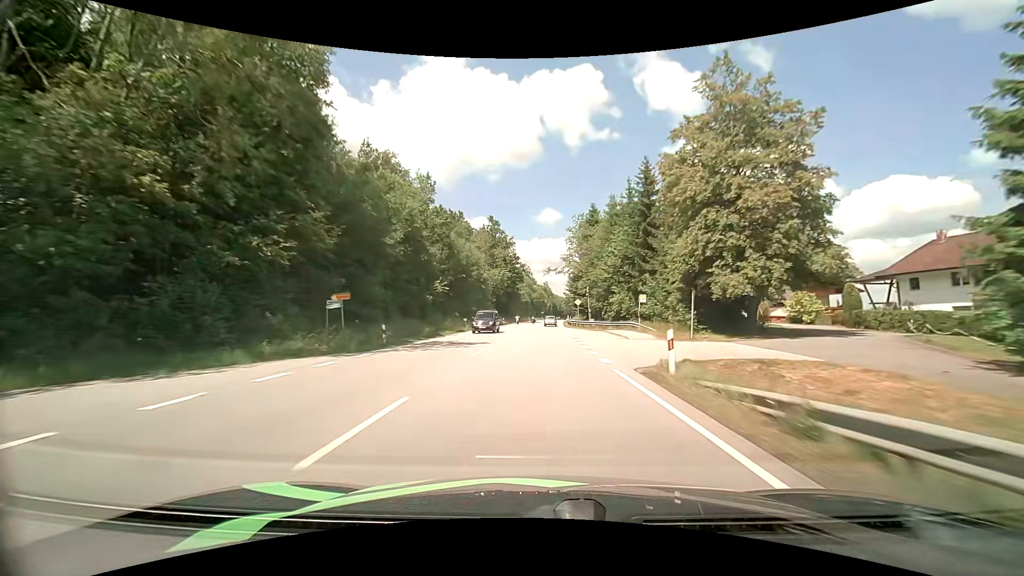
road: primary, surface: asphalt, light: Day
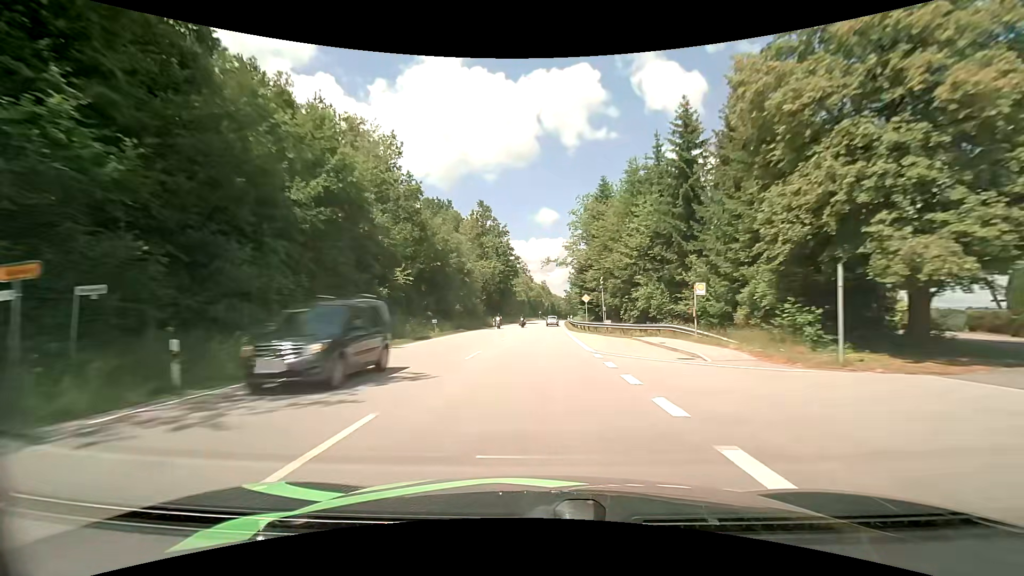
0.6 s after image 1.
(0.0, +13.5) m; 0°
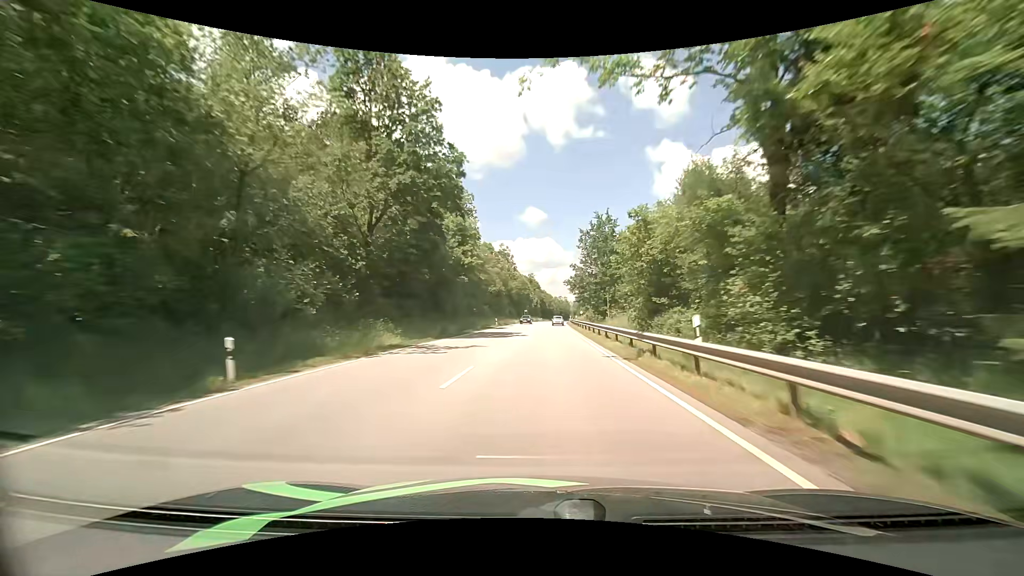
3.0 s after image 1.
(+0.4, +53.8) m; +1°
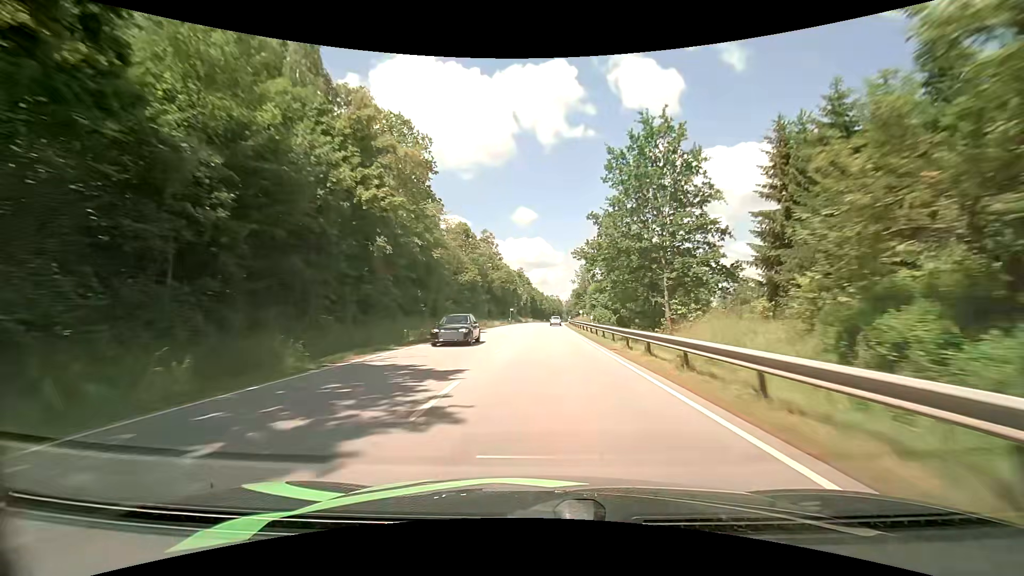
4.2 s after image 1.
(+0.3, +26.9) m; +2°
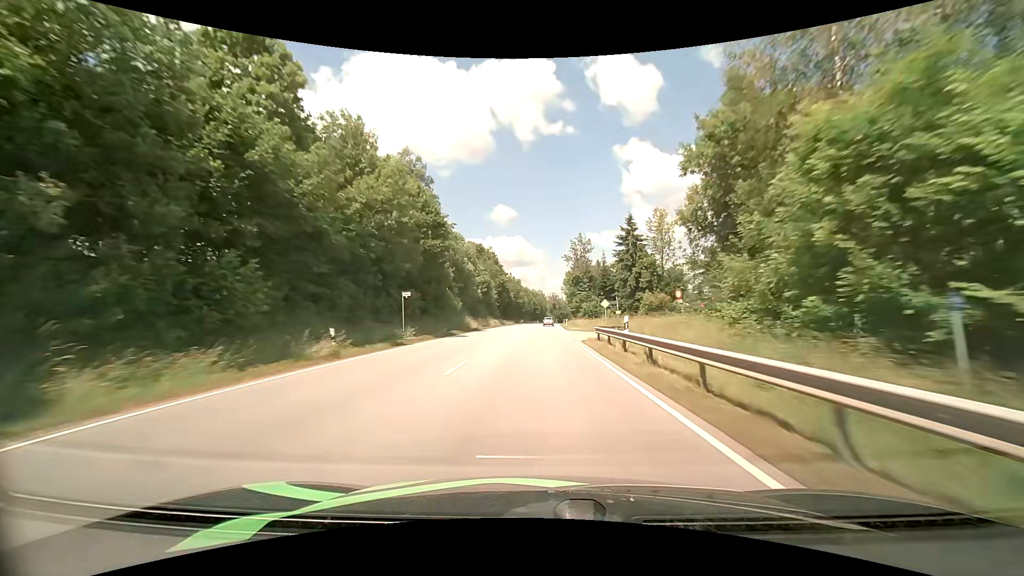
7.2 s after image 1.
(+1.0, +67.0) m; +2°
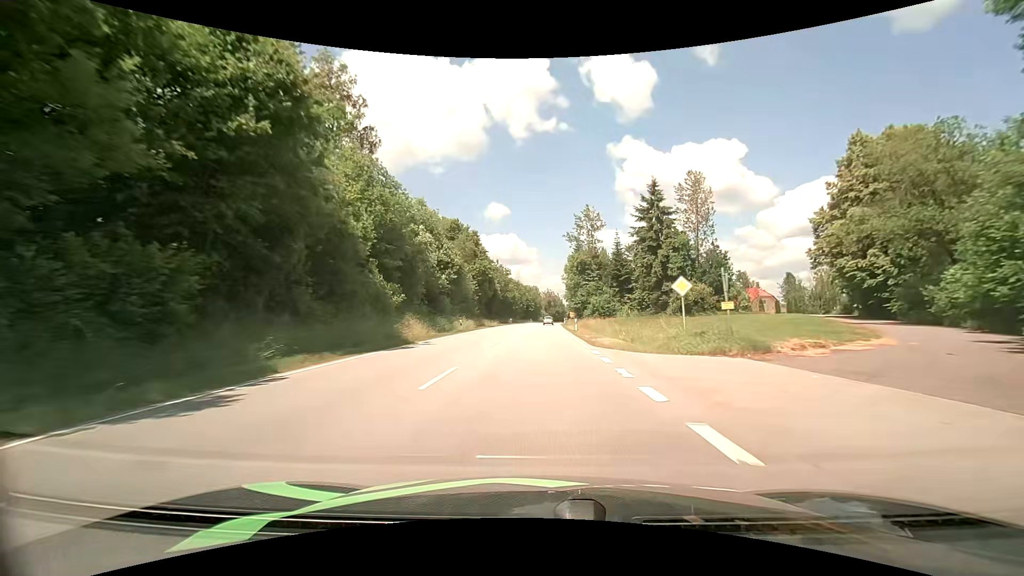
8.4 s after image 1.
(0.0, +26.3) m; +1°
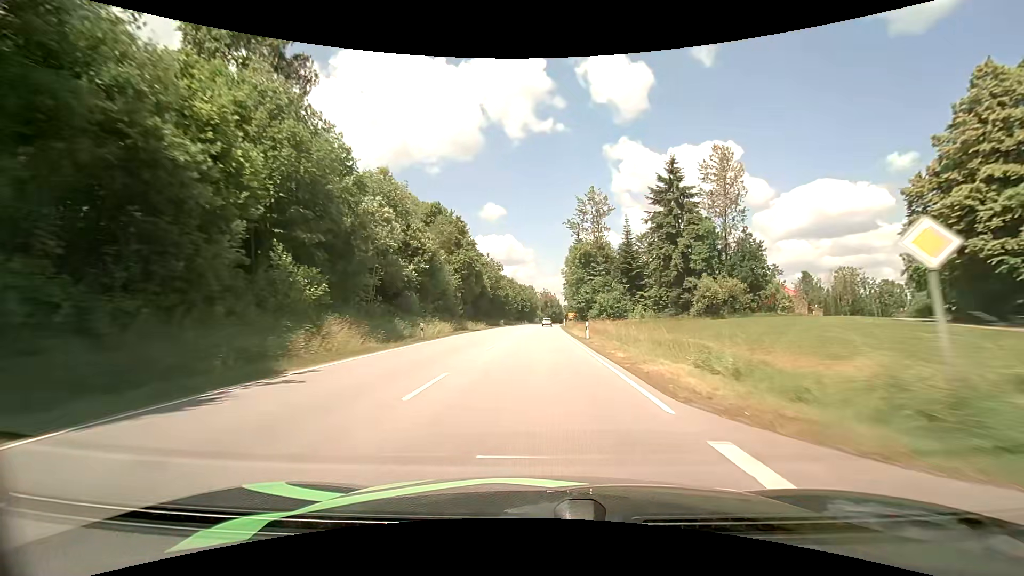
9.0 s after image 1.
(0.0, +13.0) m; +1°
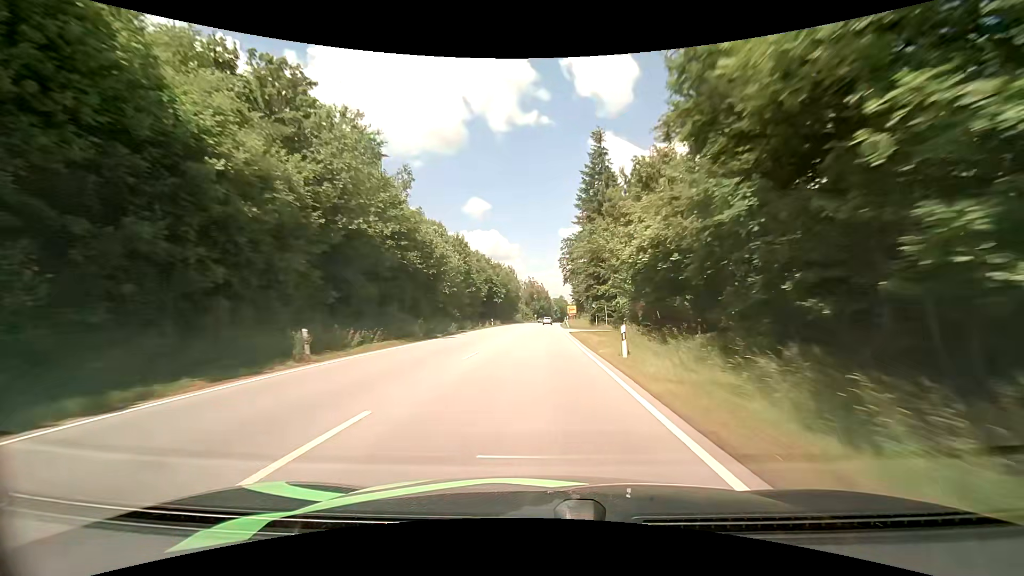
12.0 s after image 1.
(+0.7, +64.8) m; +1°
(0, +10) (0, +20) (0, +30) (0, +40) (0, +50) (+1, +60) (+1, +70) (+1, +80) (+2, +90) (+2, +100) m
